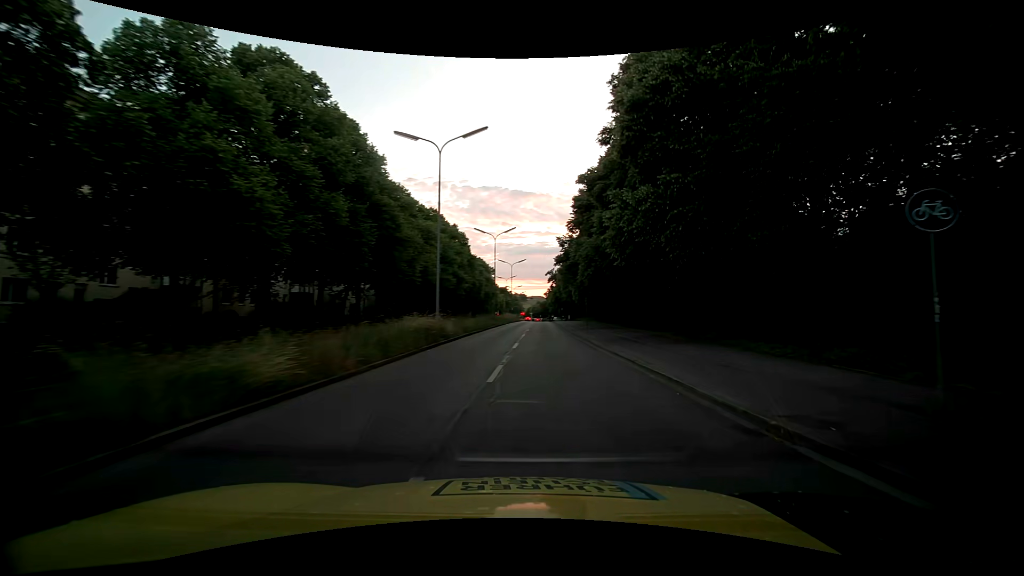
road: secondary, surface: asphalt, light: Day
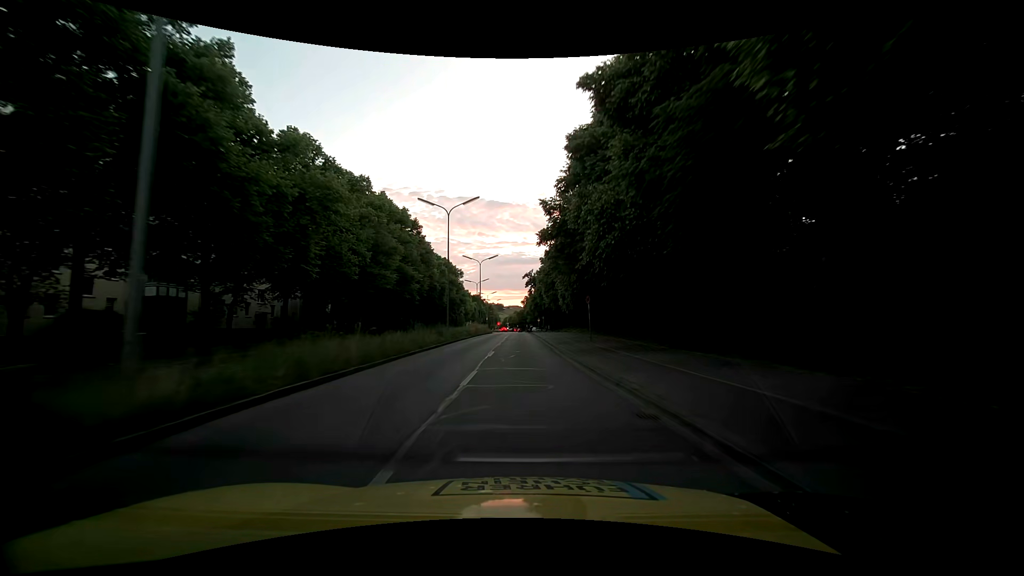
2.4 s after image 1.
(+1.0, +18.3) m; +3°
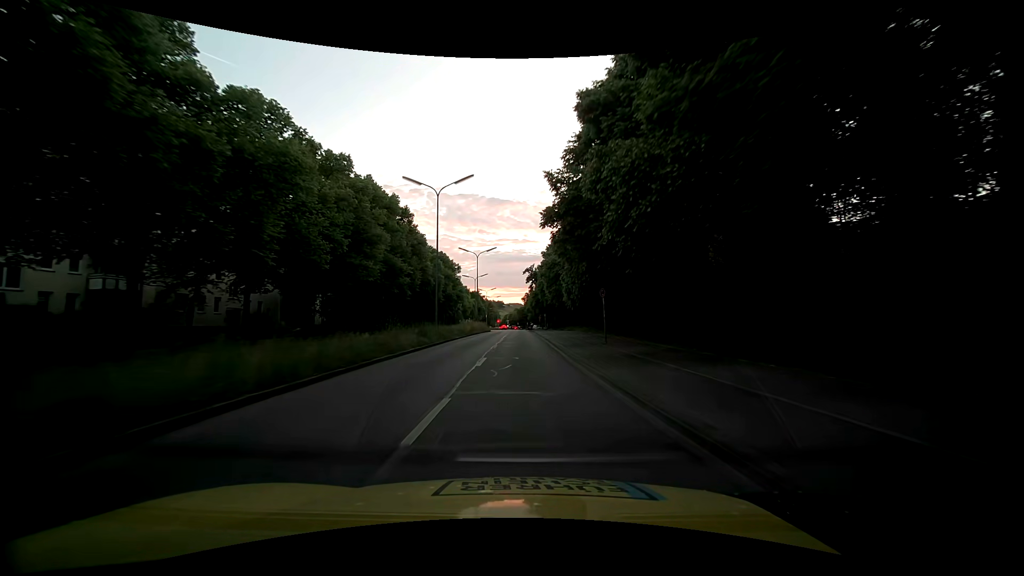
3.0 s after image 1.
(0.0, +5.1) m; 0°
(0, +10) (0, +20) (0, +30) (0, +40) (0, +50) (0, +60) (0, +70) (0, +80) (0, +90) (0, +100) m
